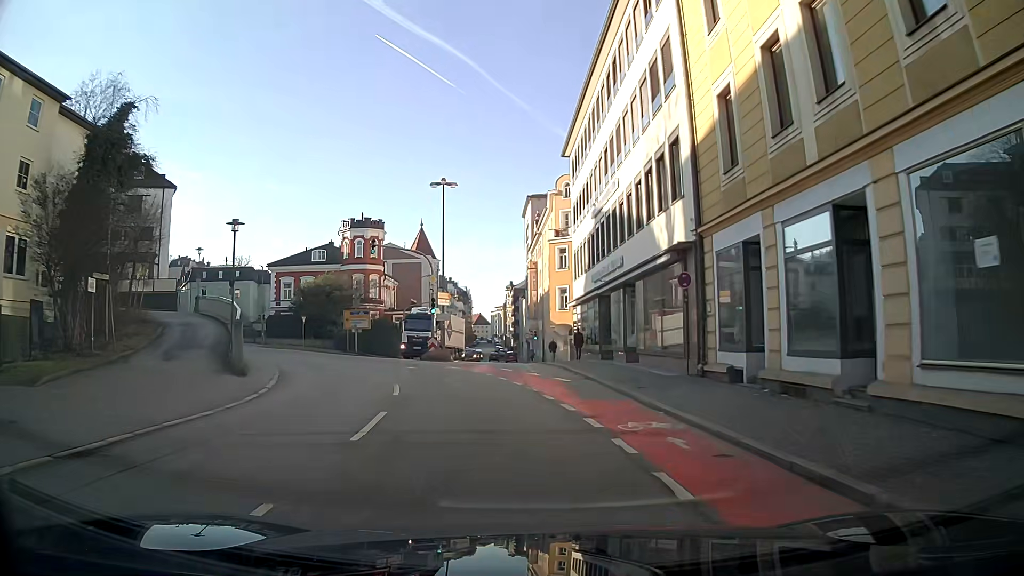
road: tertiary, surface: asphalt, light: Day
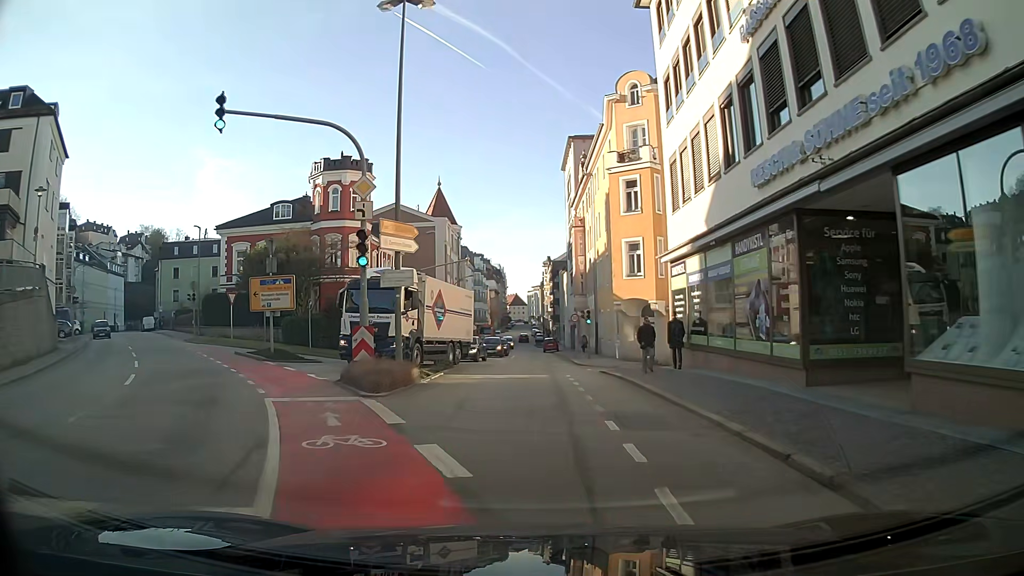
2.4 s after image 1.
(-0.9, +21.6) m; -3°
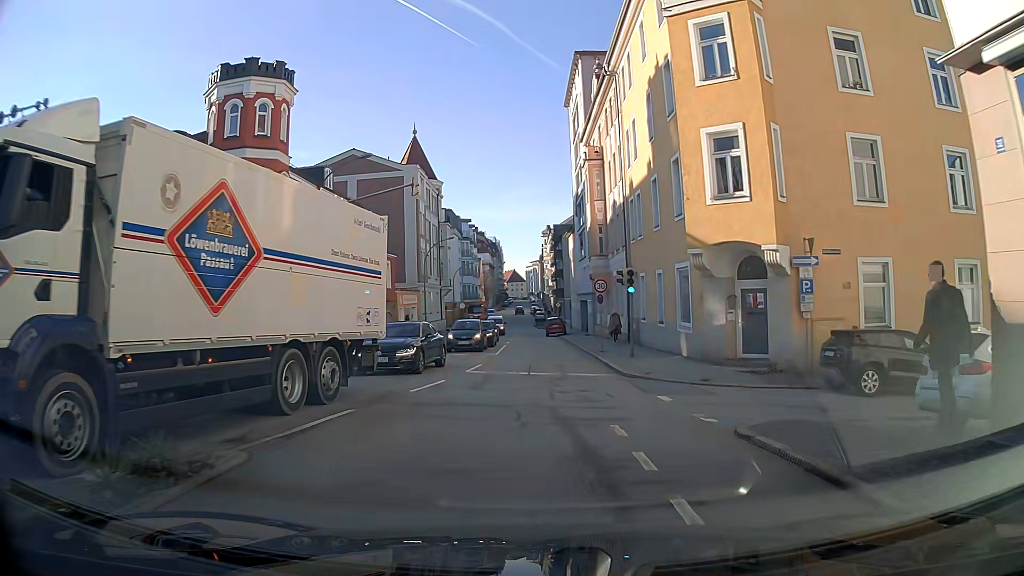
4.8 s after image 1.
(0.0, +18.3) m; 0°
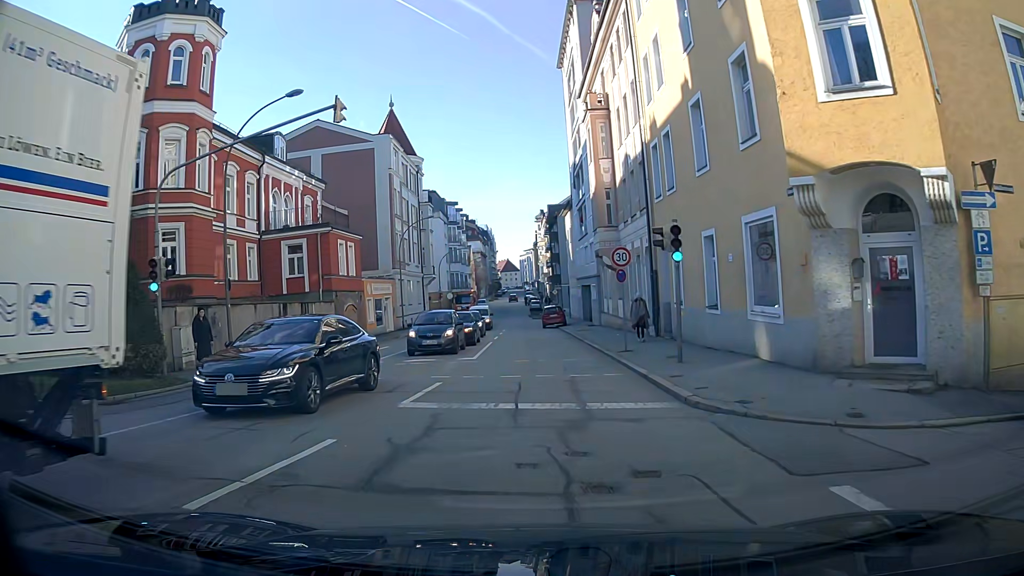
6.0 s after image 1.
(+0.1, +8.5) m; +1°
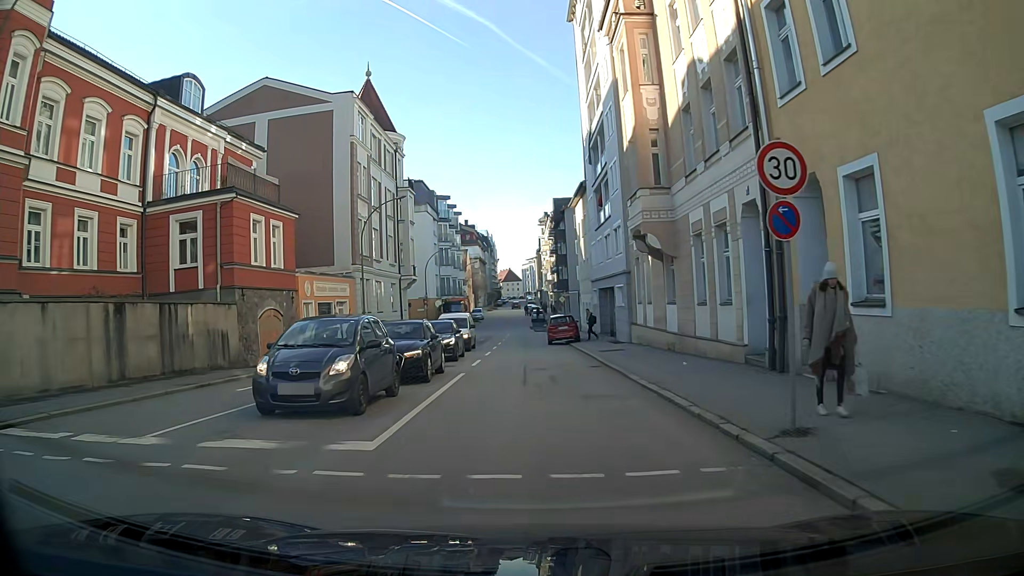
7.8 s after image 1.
(-0.2, +12.8) m; -1°
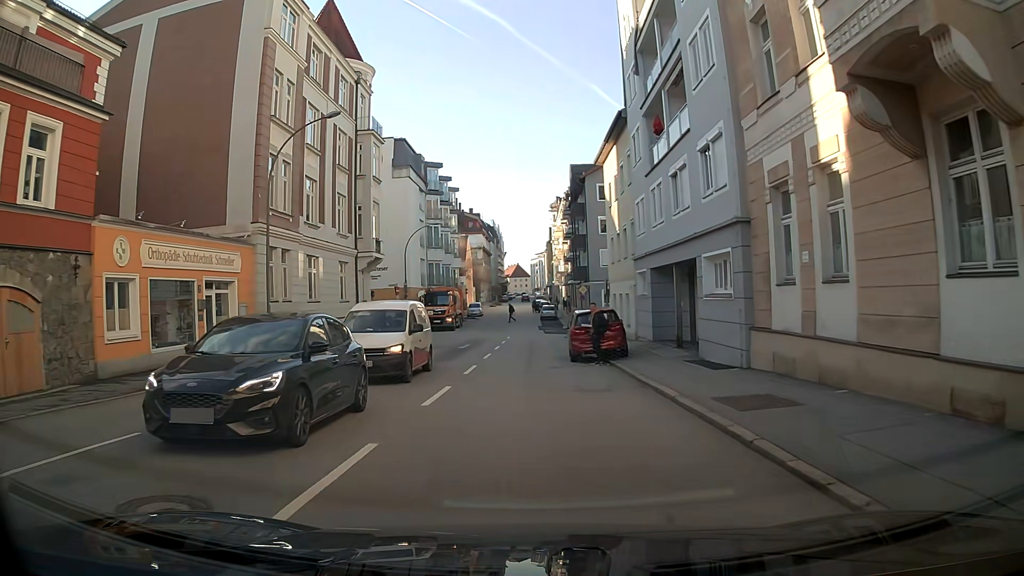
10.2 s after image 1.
(0.0, +16.3) m; 0°
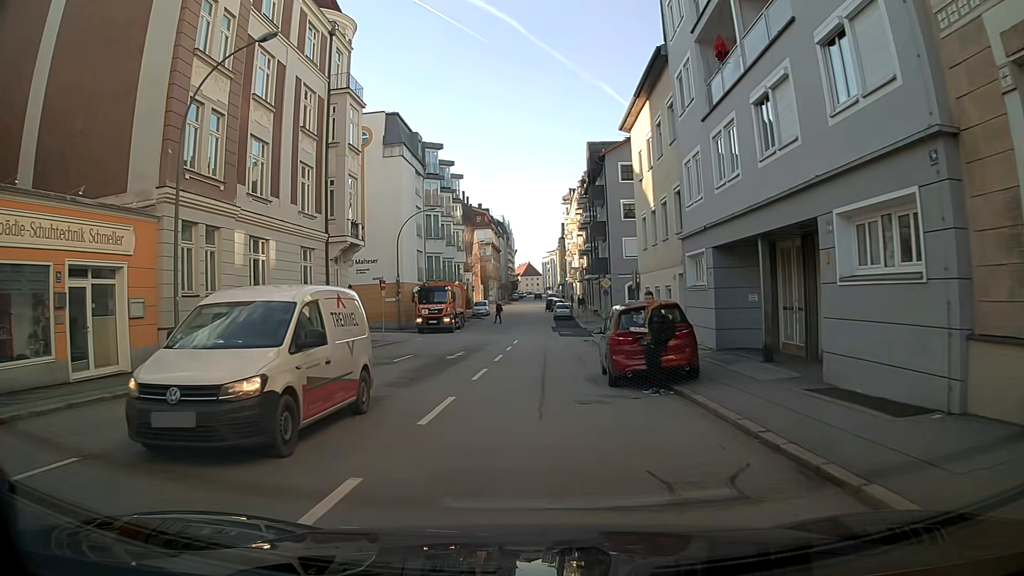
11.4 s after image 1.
(-0.1, +7.8) m; -1°
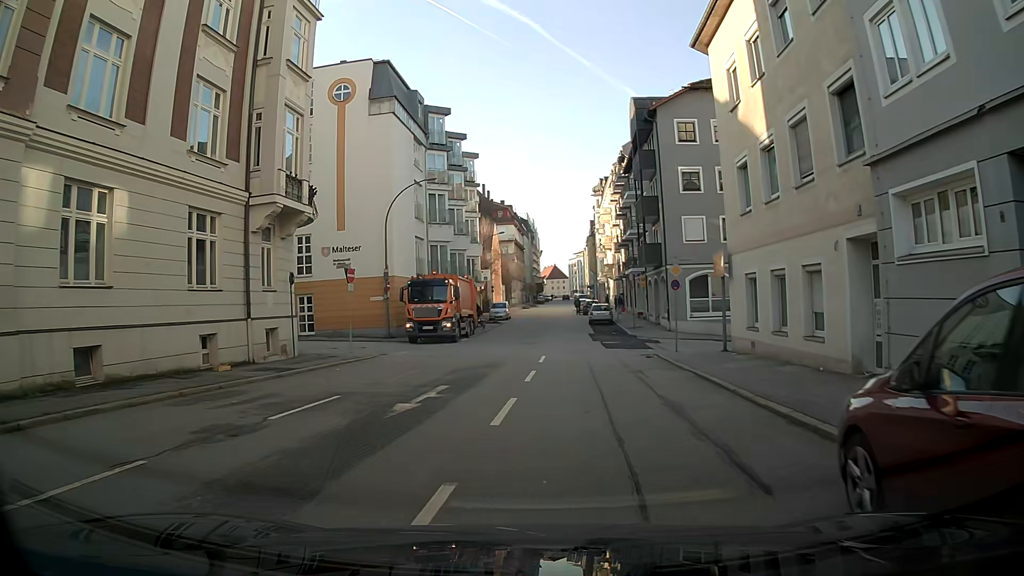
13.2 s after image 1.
(-0.2, +12.0) m; 0°
